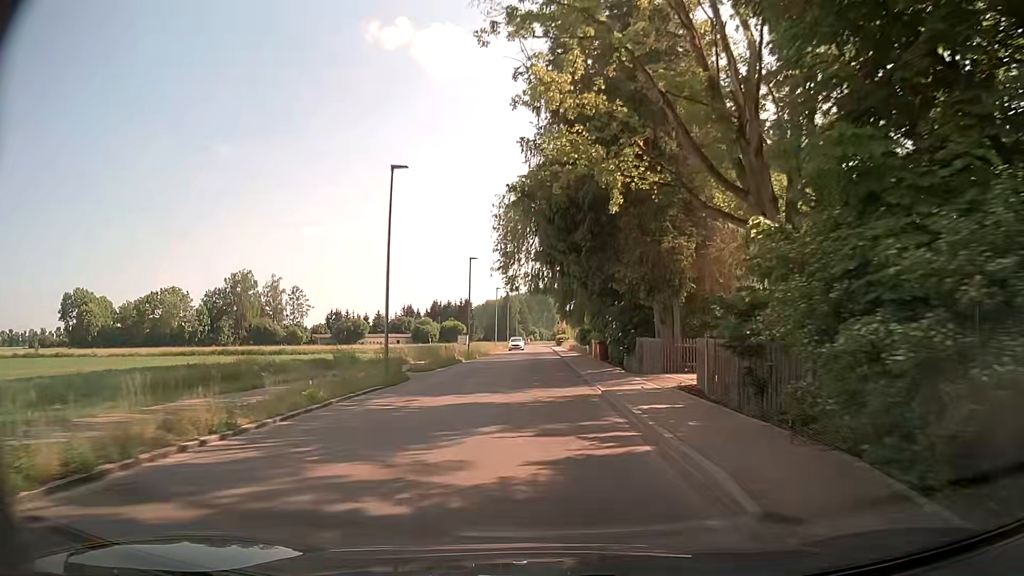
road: tertiary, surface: asphalt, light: Day
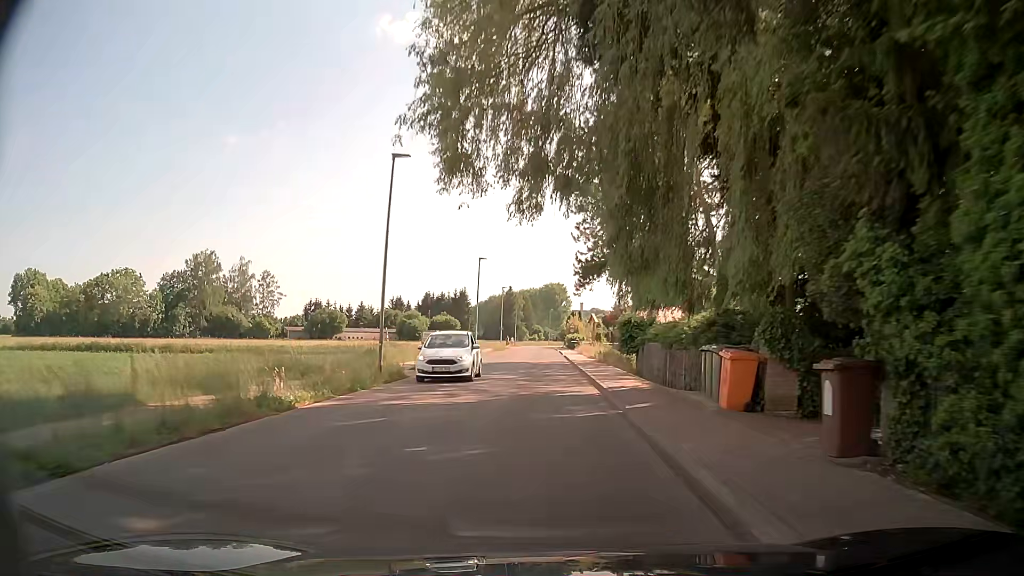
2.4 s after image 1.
(-0.1, +29.5) m; -1°
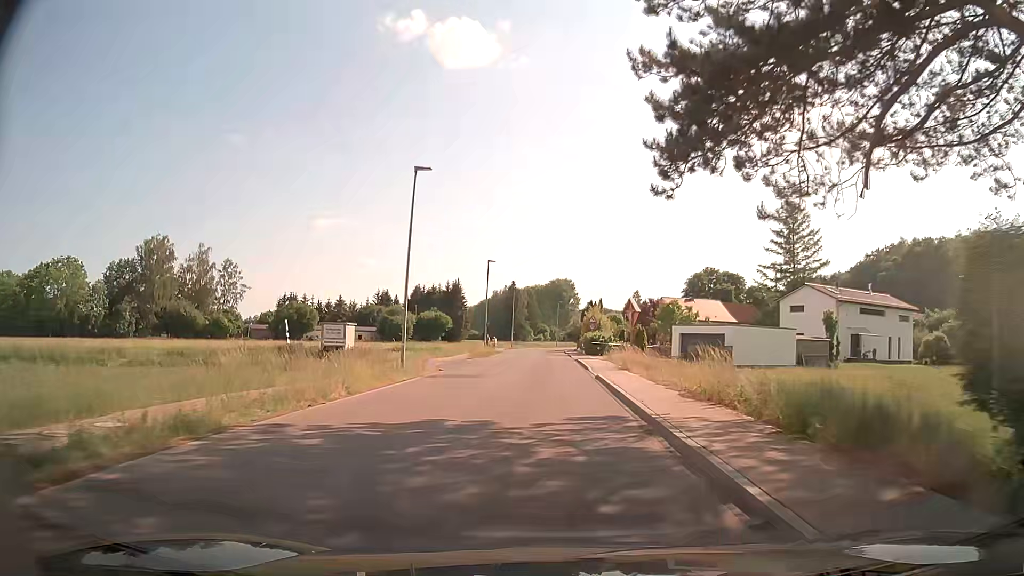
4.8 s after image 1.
(+0.2, +28.5) m; 0°
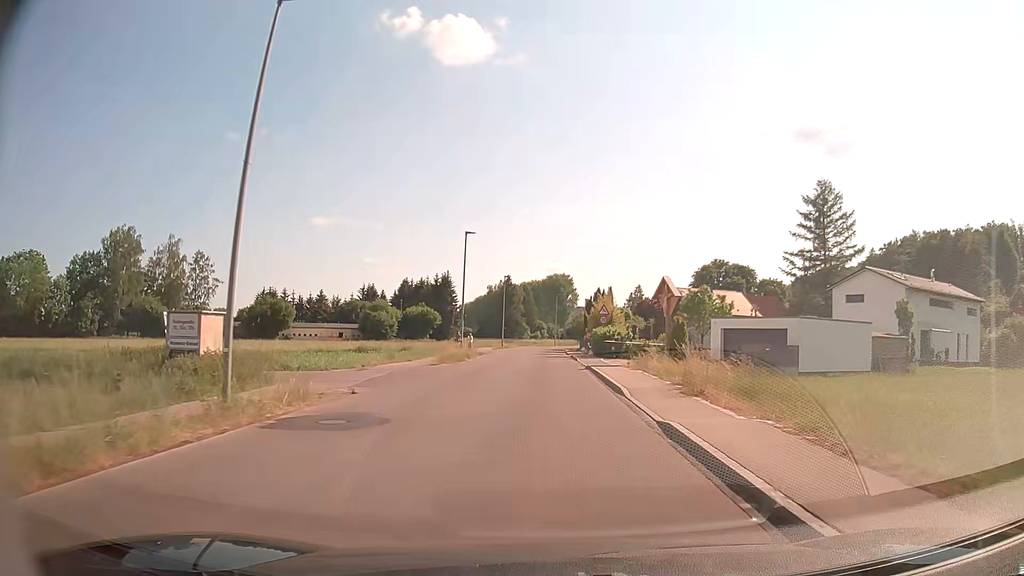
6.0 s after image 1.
(+0.1, +13.8) m; +1°
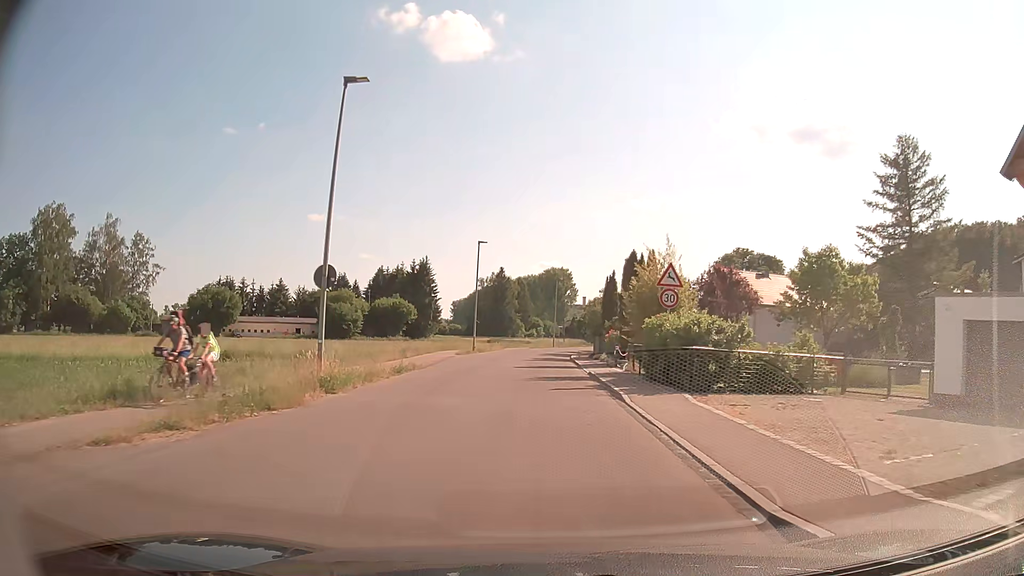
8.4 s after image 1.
(-0.1, +25.1) m; 0°
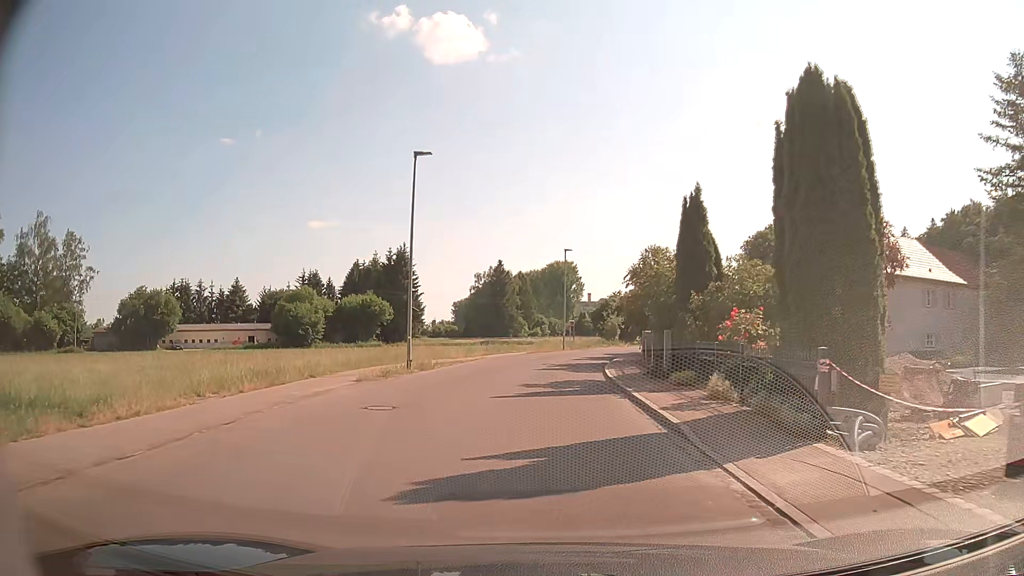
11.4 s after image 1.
(0.0, +23.3) m; 0°
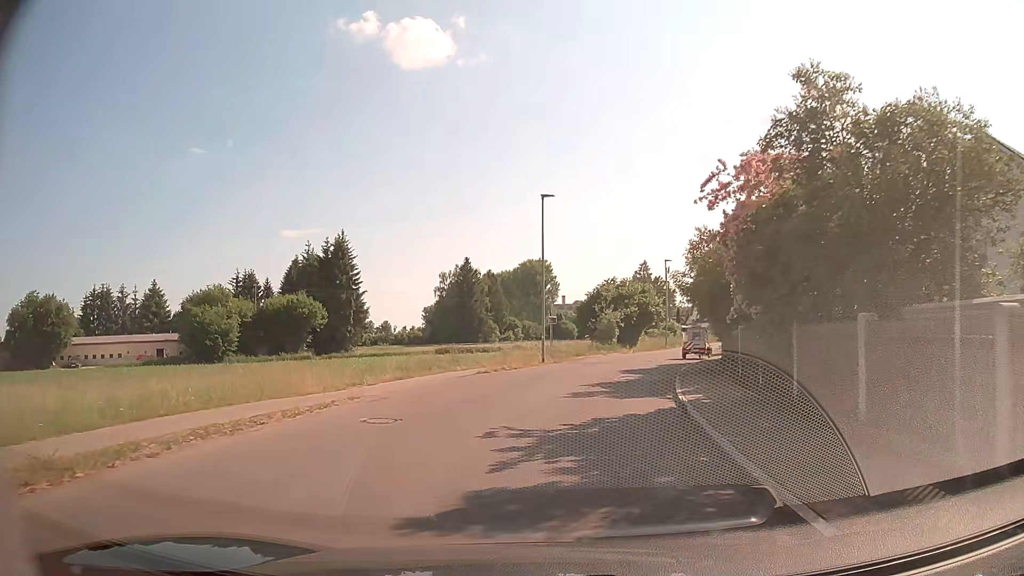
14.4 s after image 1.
(+0.1, +21.2) m; +1°
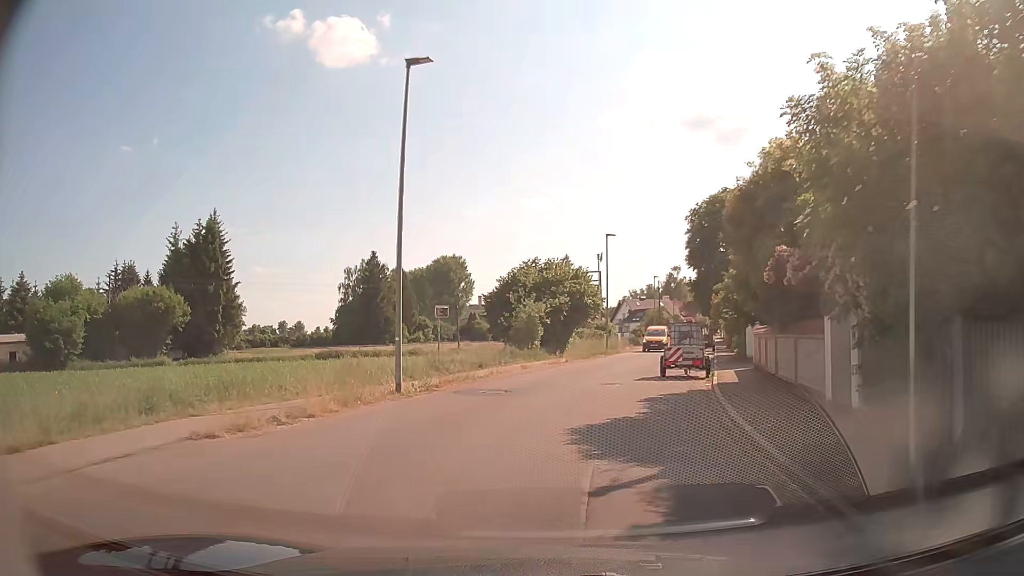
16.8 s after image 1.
(+1.3, +15.8) m; +9°
